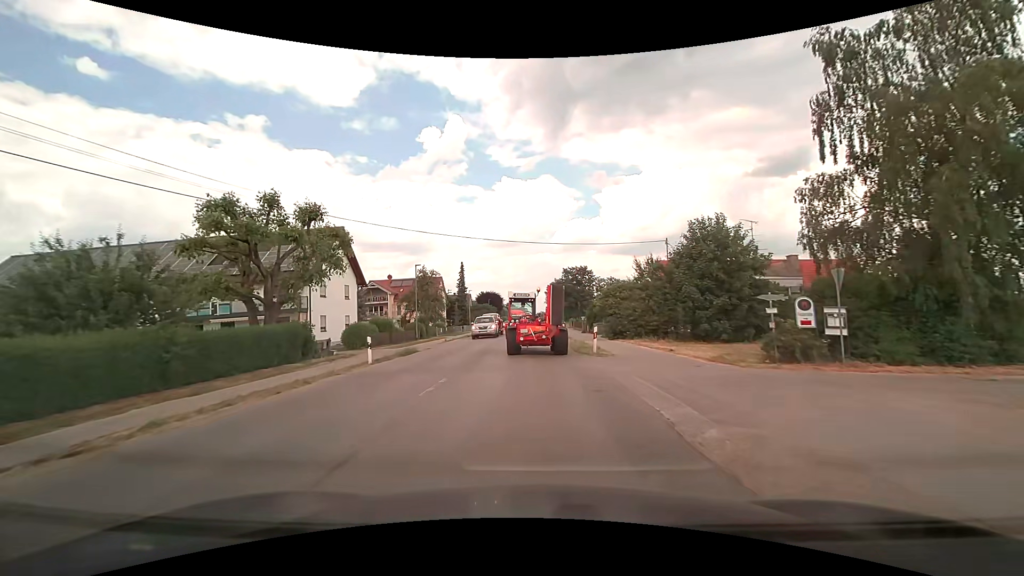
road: tertiary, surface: asphalt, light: Day
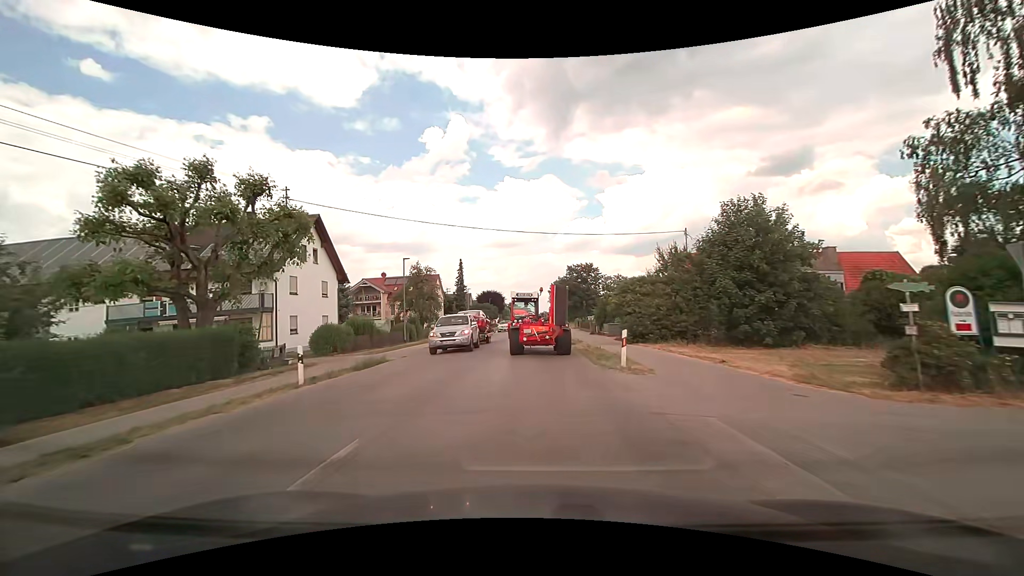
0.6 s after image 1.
(0.0, +5.8) m; 0°
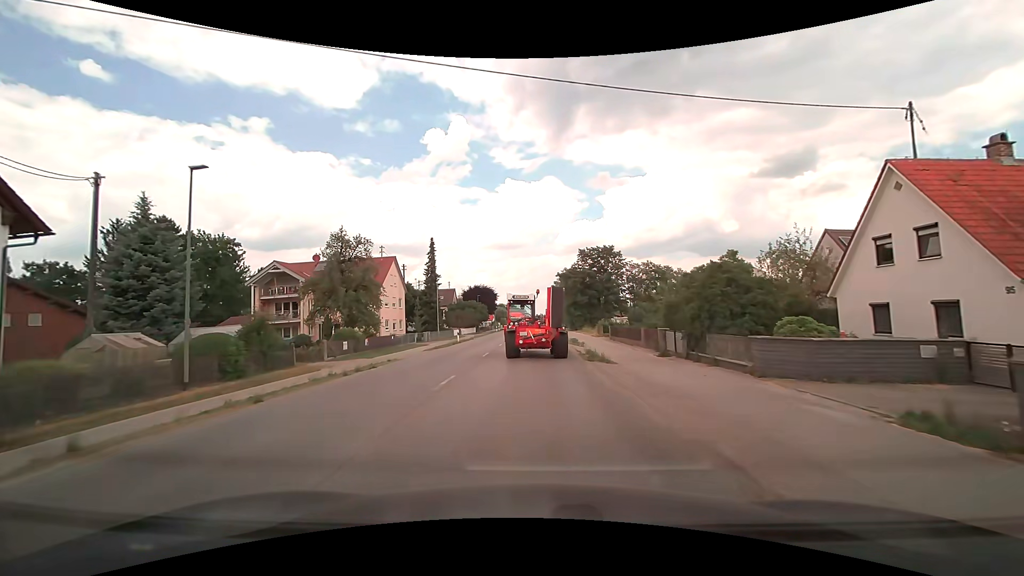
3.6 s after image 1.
(+0.1, +28.9) m; 0°
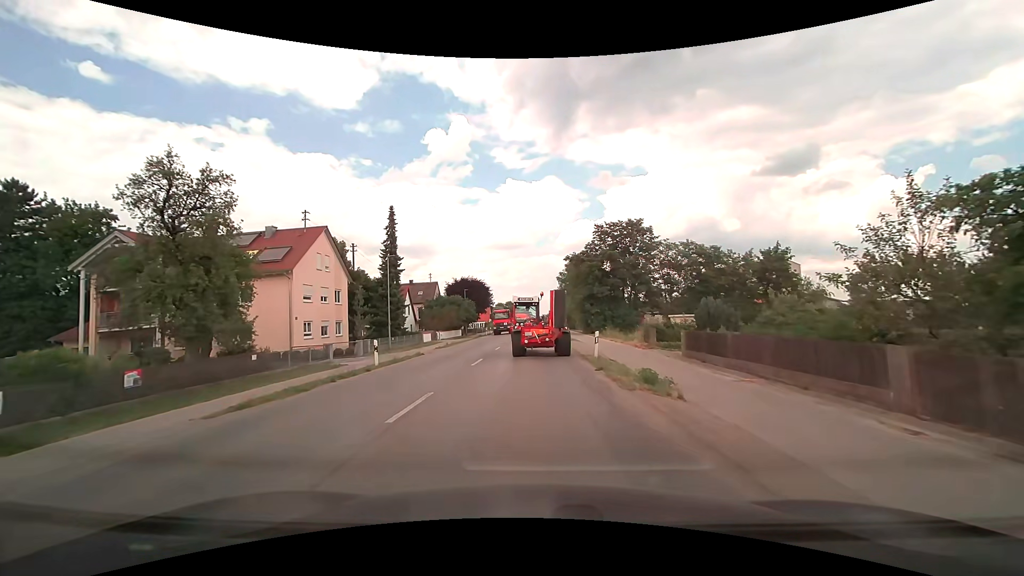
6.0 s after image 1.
(-0.1, +20.9) m; 0°
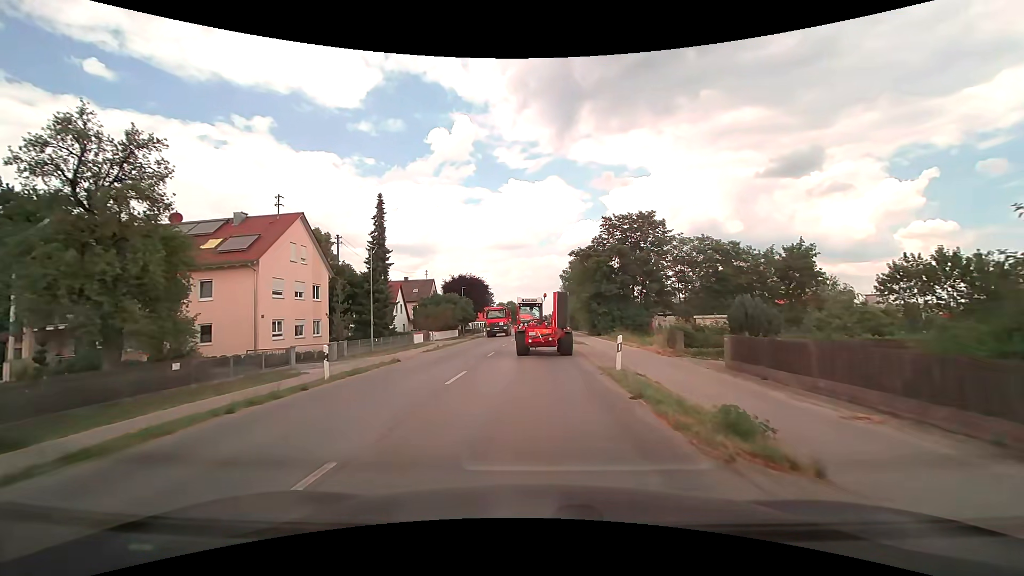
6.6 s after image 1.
(0.0, +4.8) m; -1°
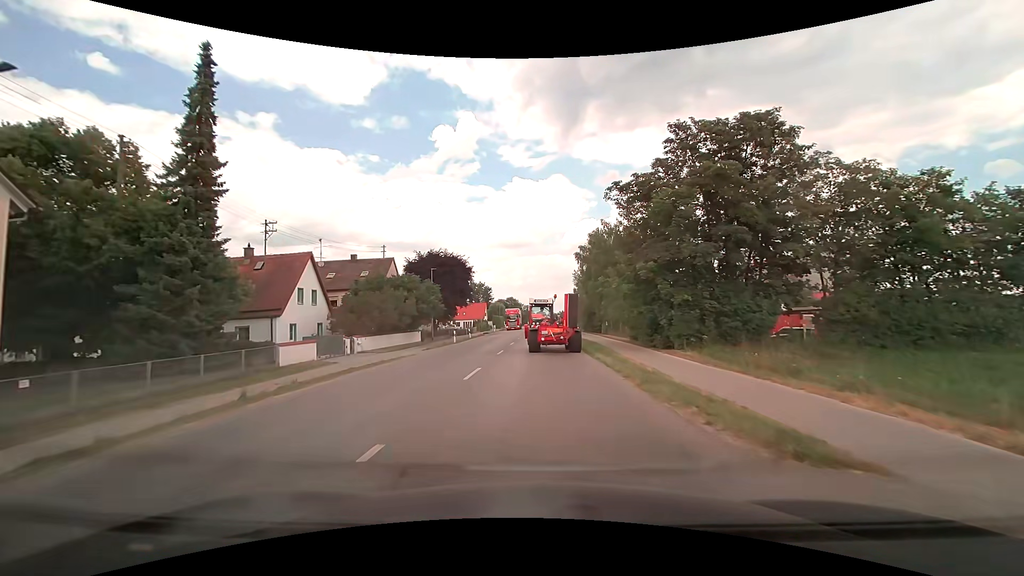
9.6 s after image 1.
(0.0, +26.6) m; 0°
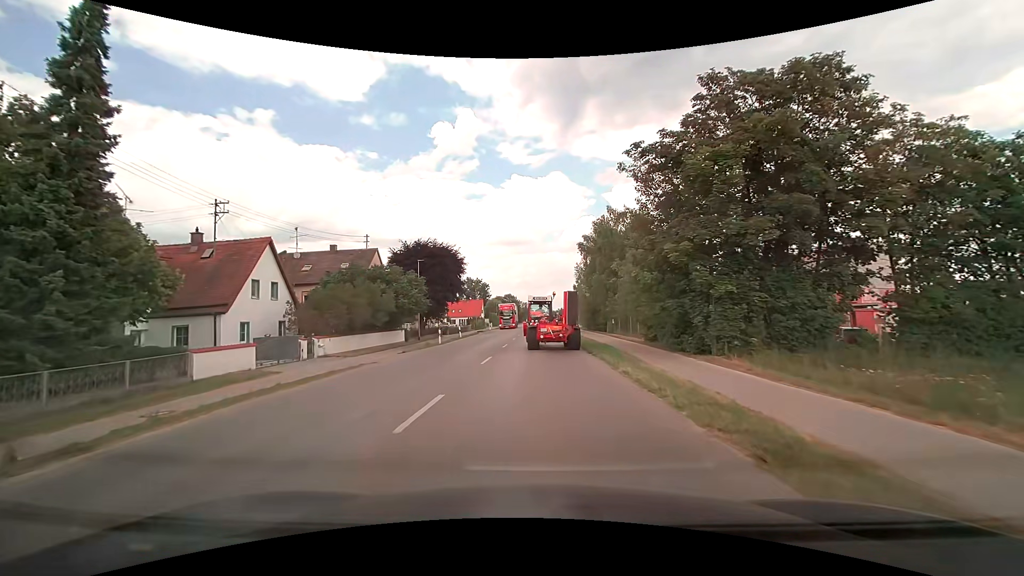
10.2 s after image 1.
(0.0, +5.6) m; 0°
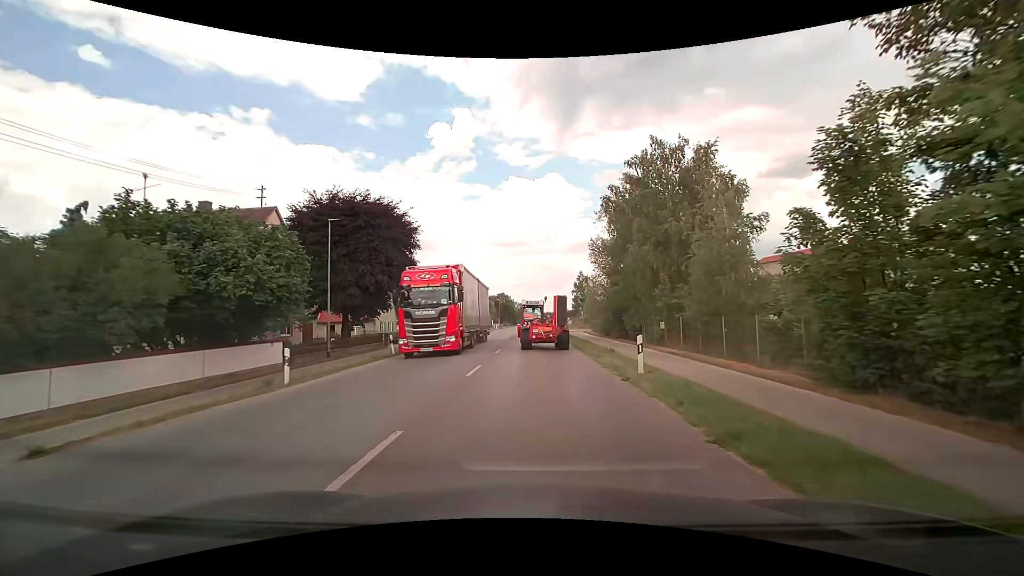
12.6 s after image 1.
(+0.1, +20.6) m; 0°
(0, +10) (0, +20) (0, +30) (0, +40) (0, +50) (0, +60) (0, +70) (+1, +80) (+1, +90) (+1, +100) m
